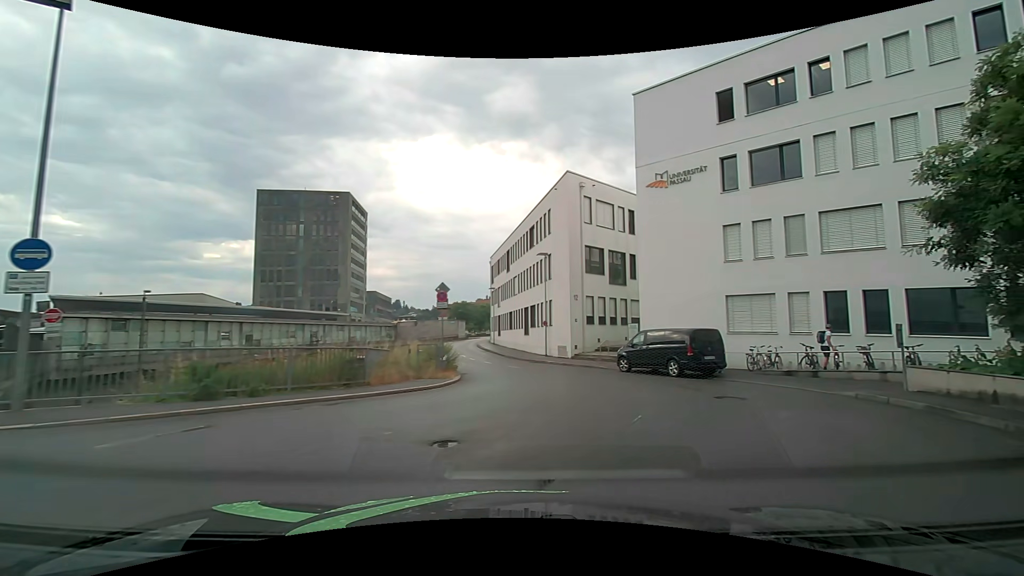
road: residential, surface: asphalt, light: Day
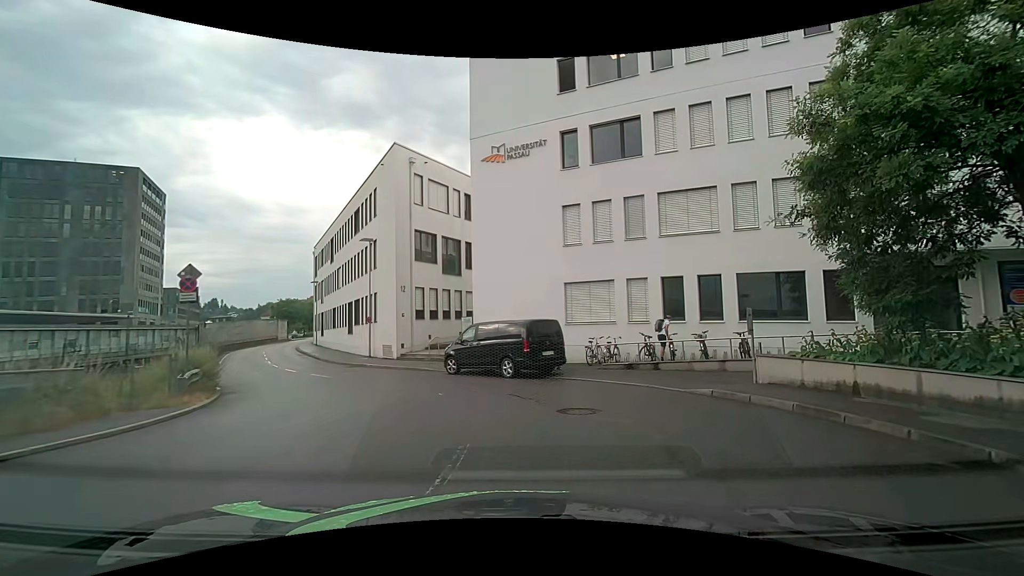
(+0.8, +4.0) m; +19°
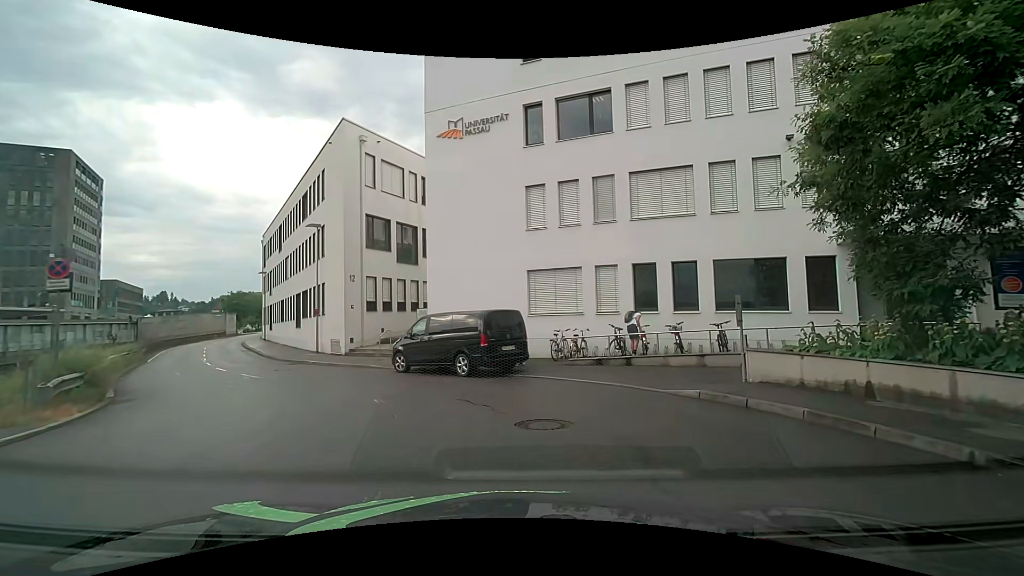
(+0.1, +1.9) m; +4°
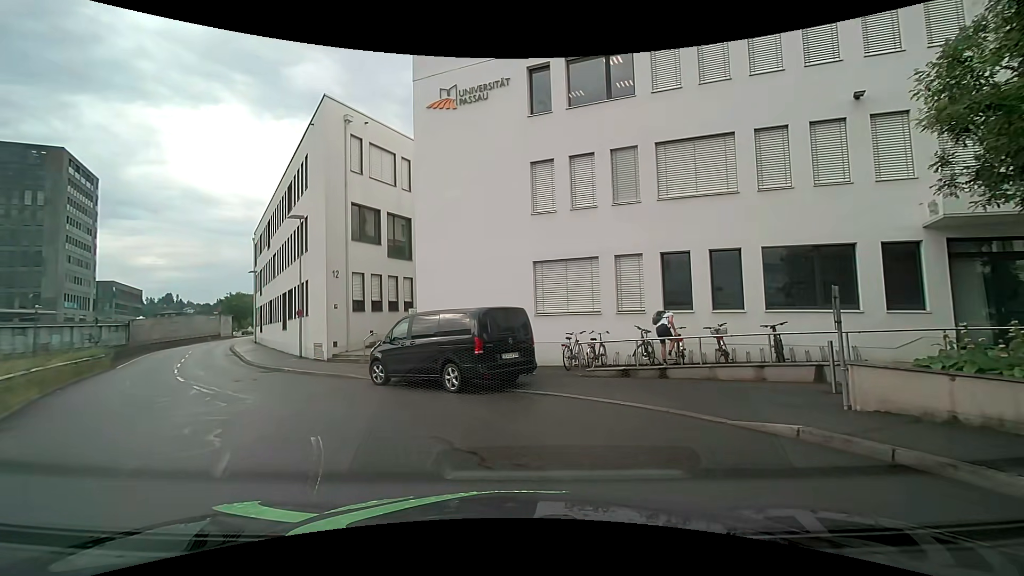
(0.0, +3.0) m; 0°
